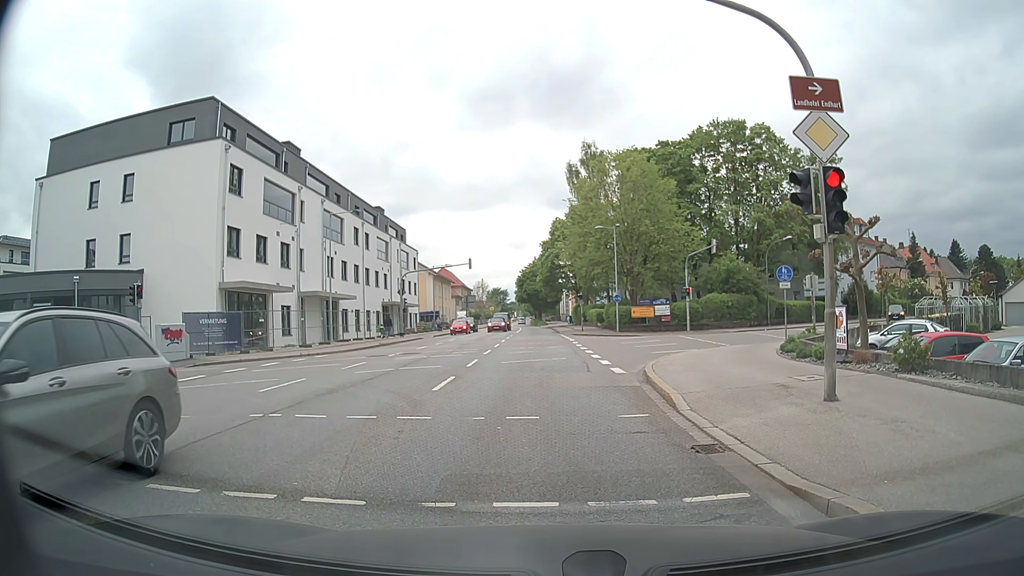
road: secondary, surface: asphalt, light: Day
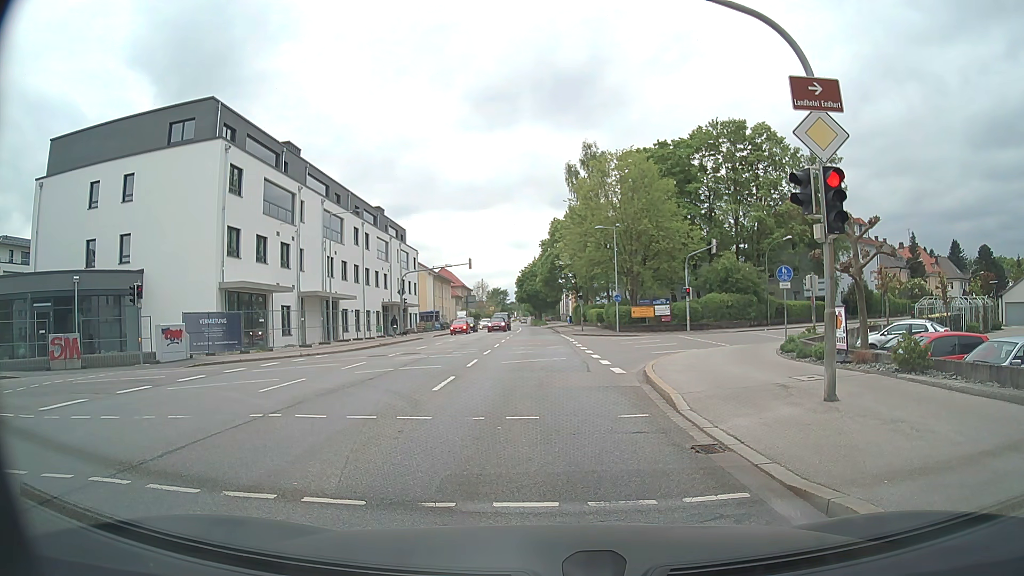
(0.0, 0.0) m; 0°
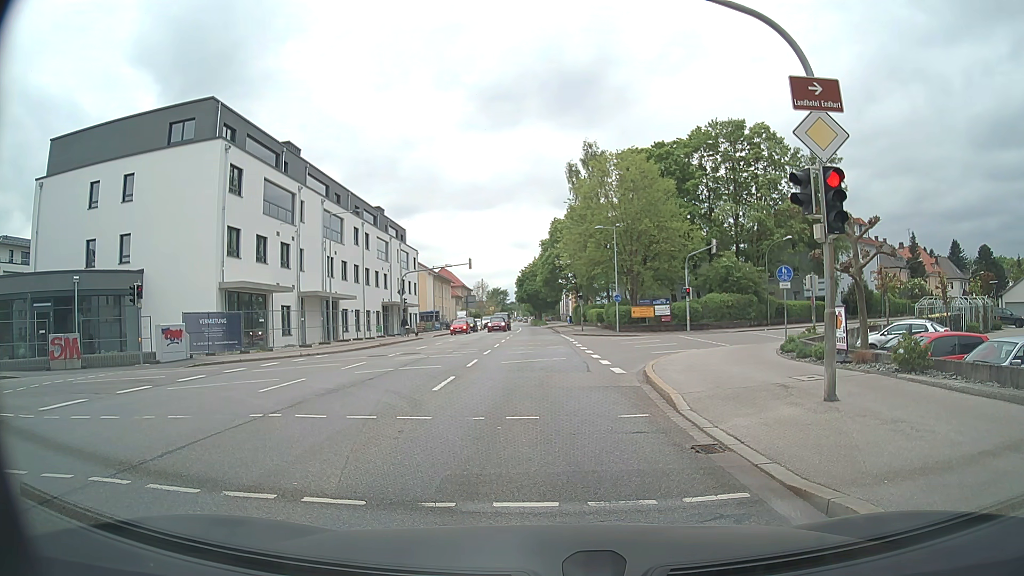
(0.0, 0.0) m; 0°
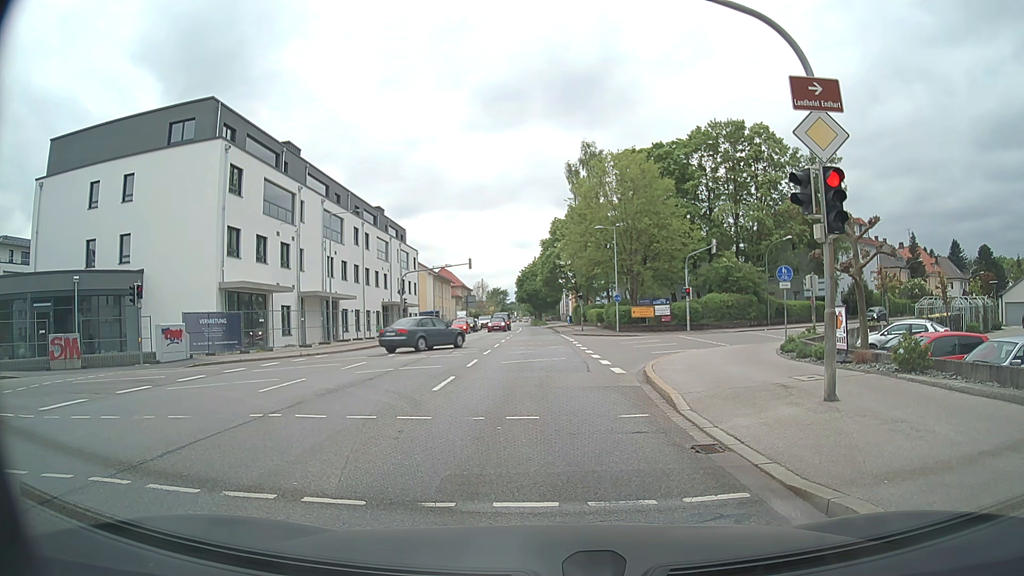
(0.0, 0.0) m; 0°
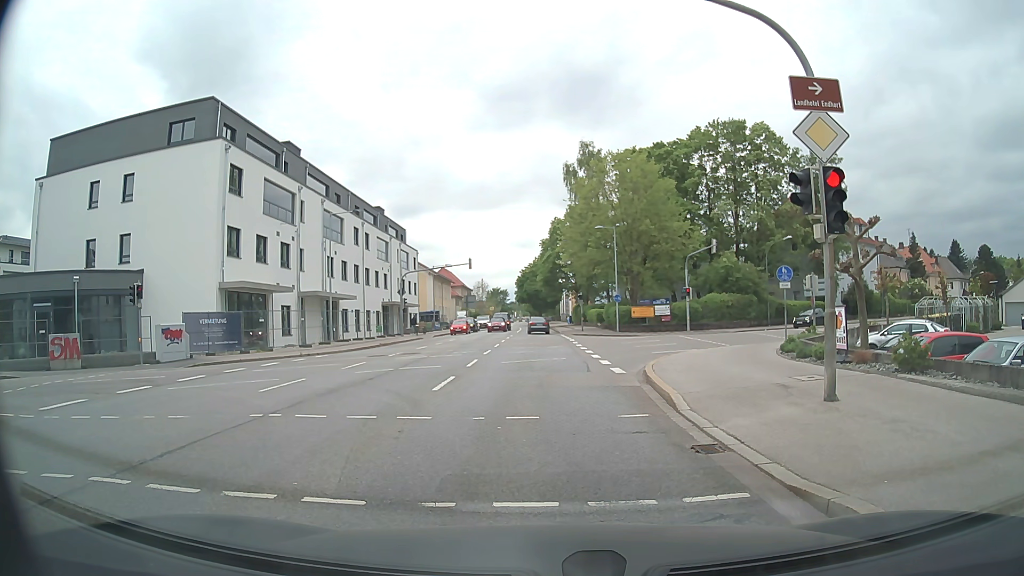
(0.0, 0.0) m; 0°
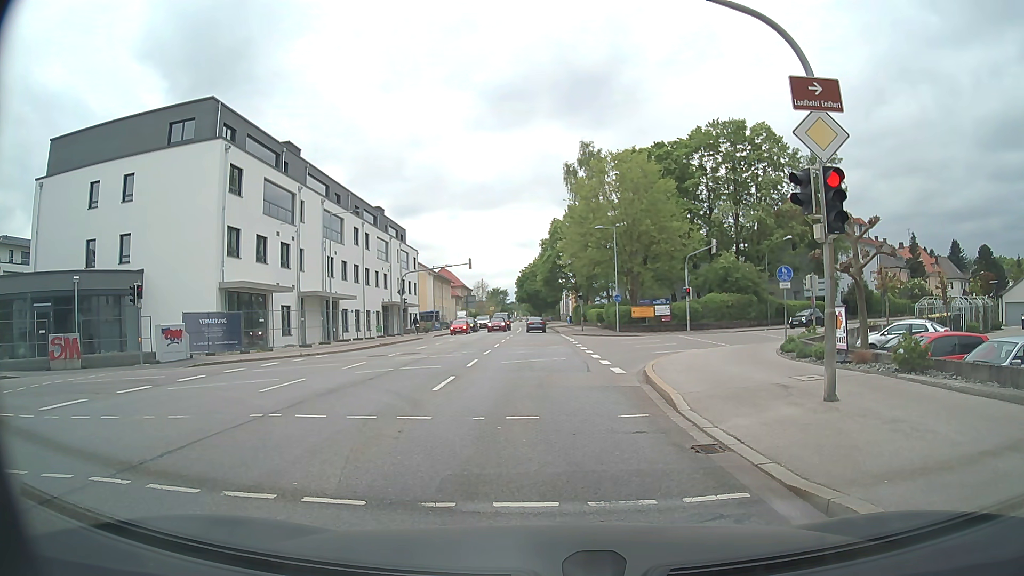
(0.0, 0.0) m; 0°
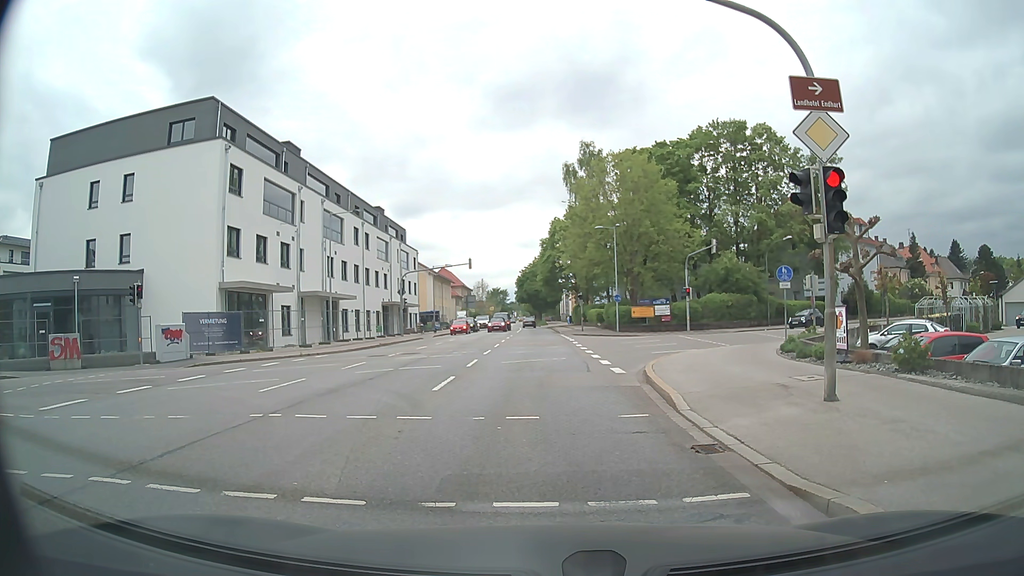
(0.0, 0.0) m; 0°
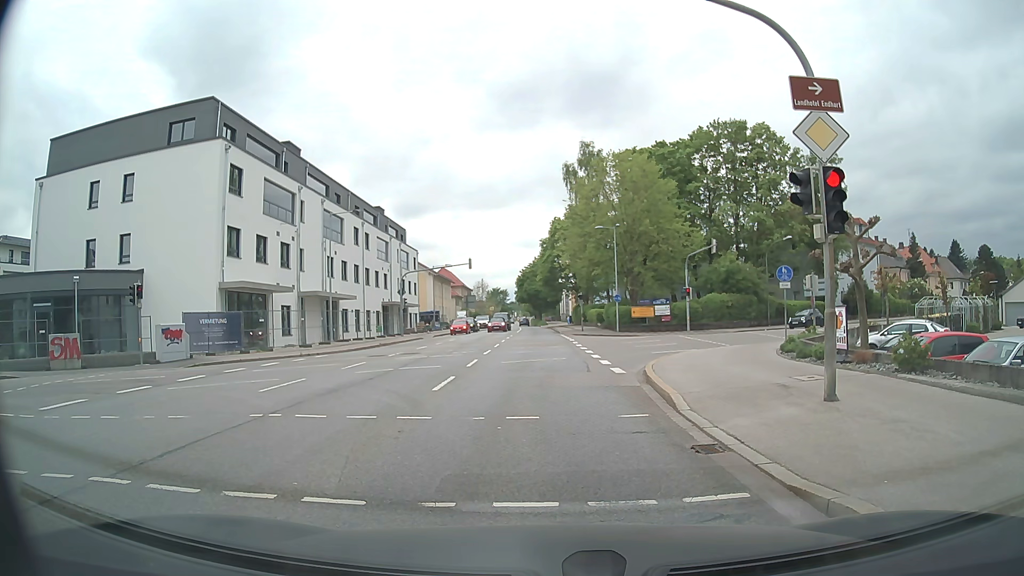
(0.0, 0.0) m; 0°
